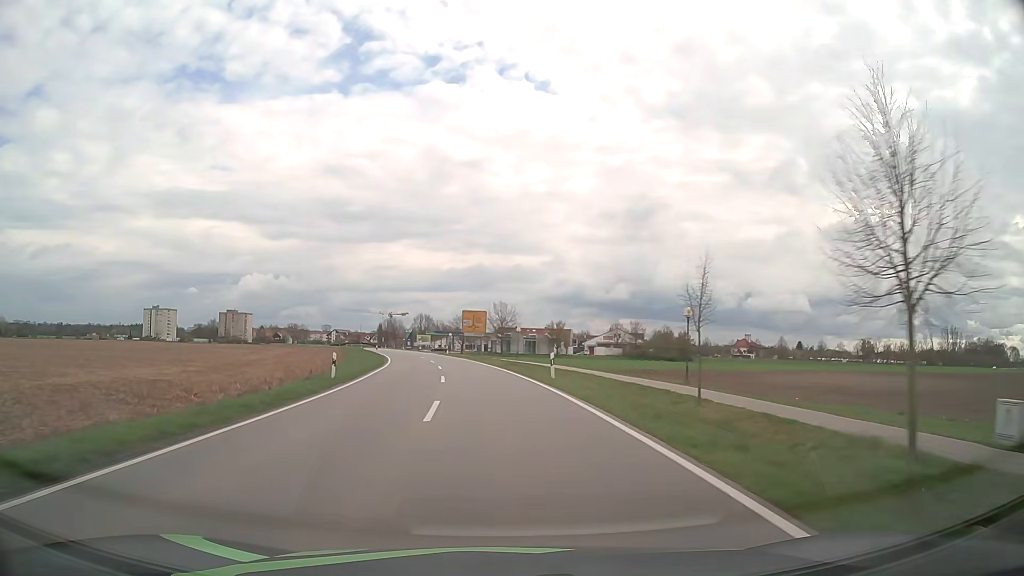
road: tertiary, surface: asphalt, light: Day
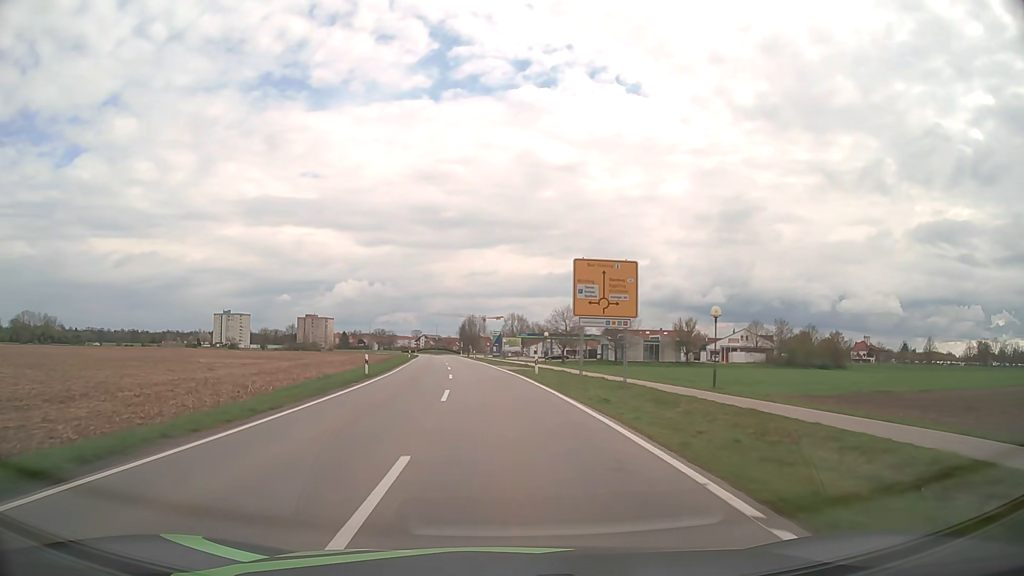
(-3.1, +43.3) m; -8°
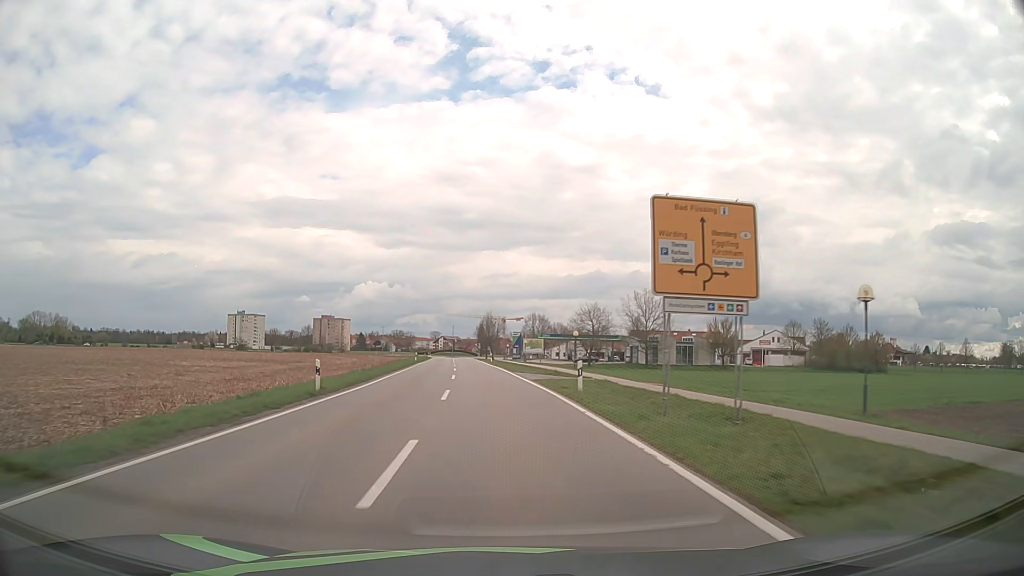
(-0.2, +11.1) m; -2°
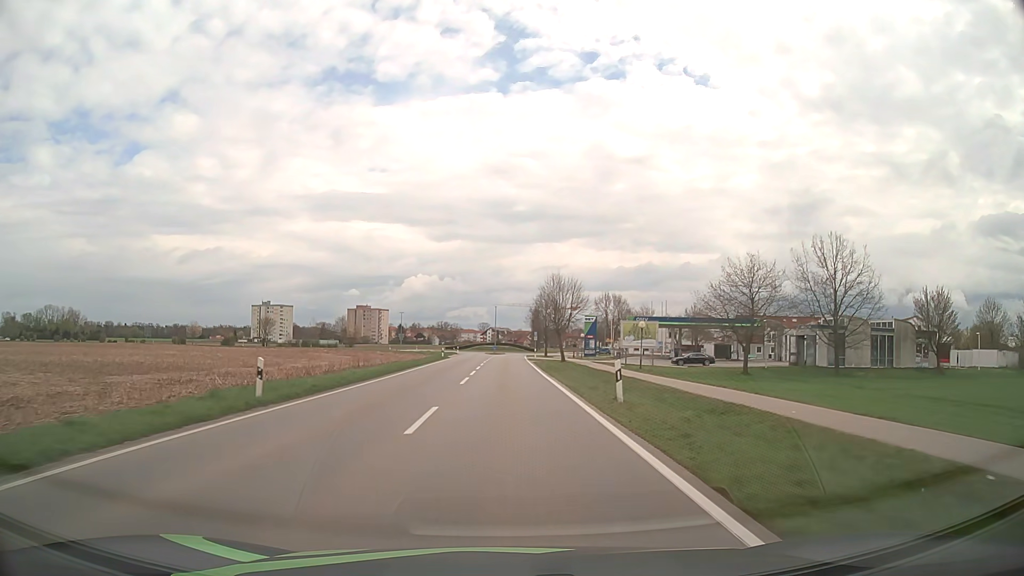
(-2.9, +55.6) m; -5°
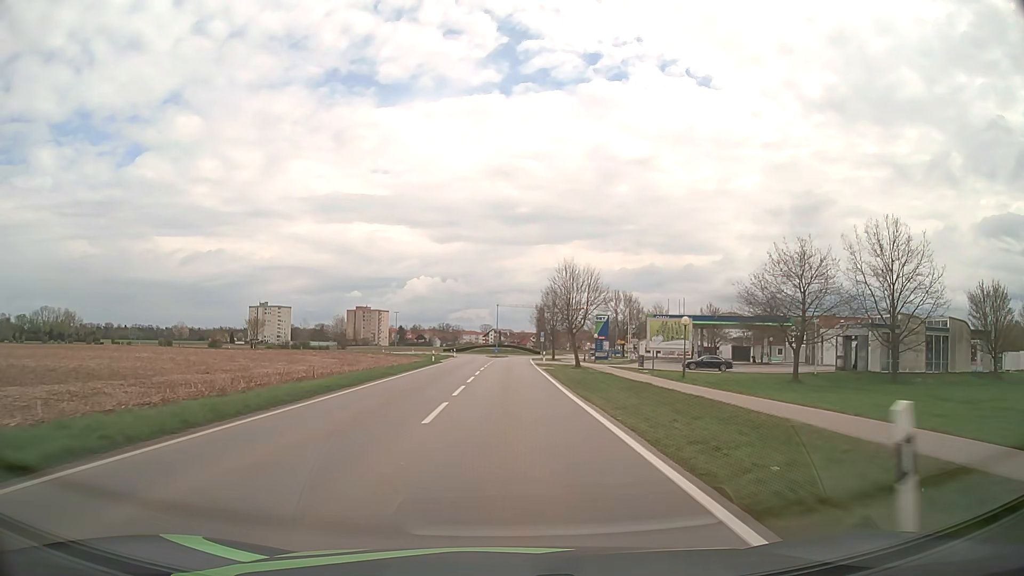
(0.0, +10.6) m; 0°
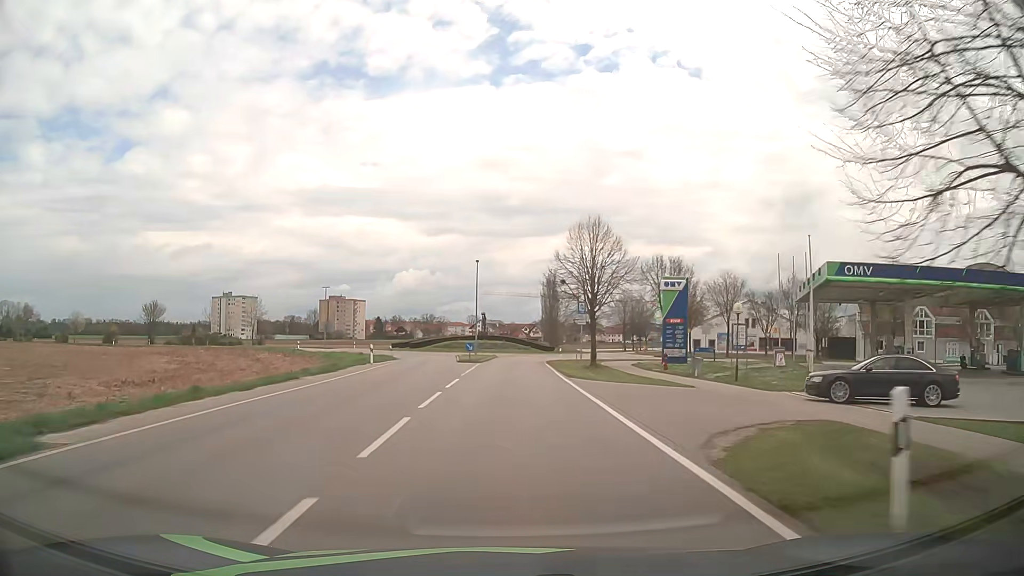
(+0.2, +49.3) m; +1°
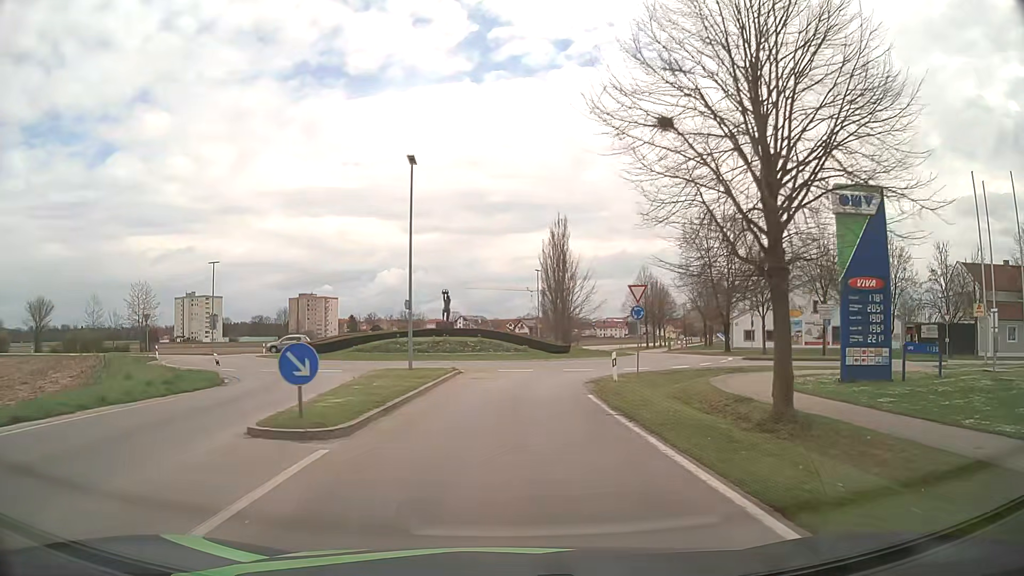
(+0.4, +31.9) m; +1°
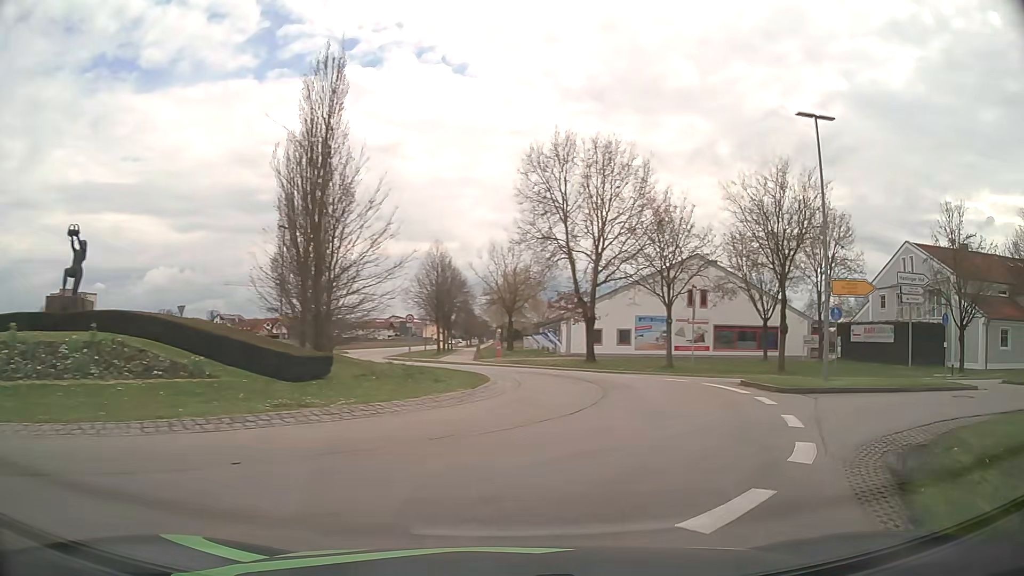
(+1.7, +26.4) m; +18°
(+2, +10) (+4, +20) (+1, +29) (-4, +38) (-8, +47) (-9, +57) (-10, +67) (-10, +77) (-10, +87) (-10, +97) m
